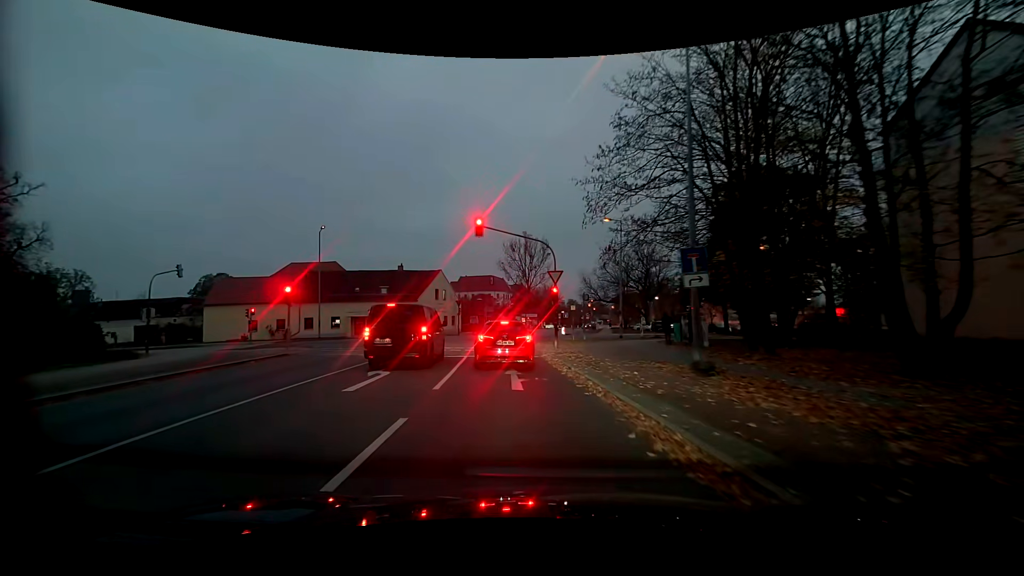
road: residential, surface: asphalt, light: Dusk
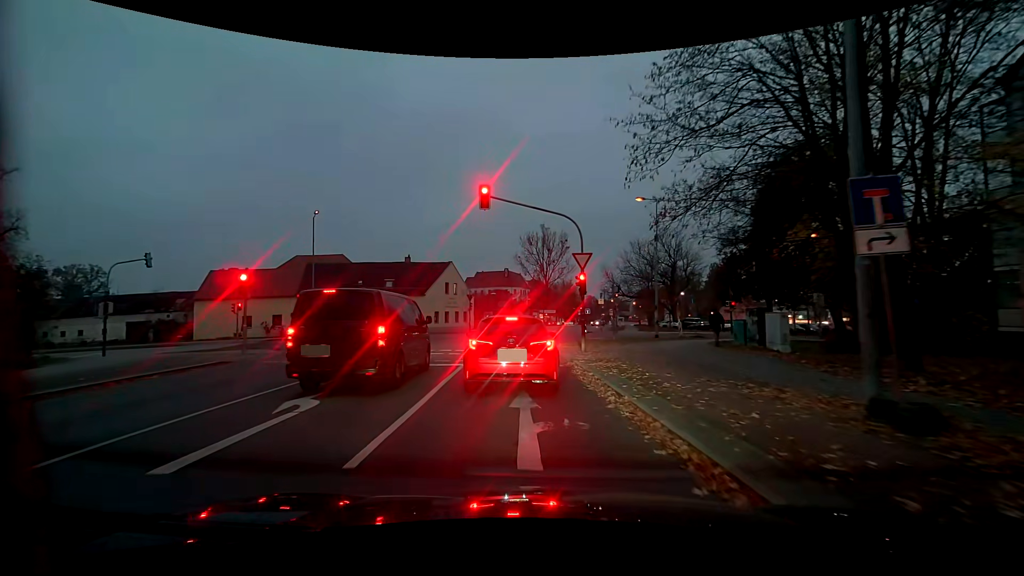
(-0.1, +5.2) m; -1°
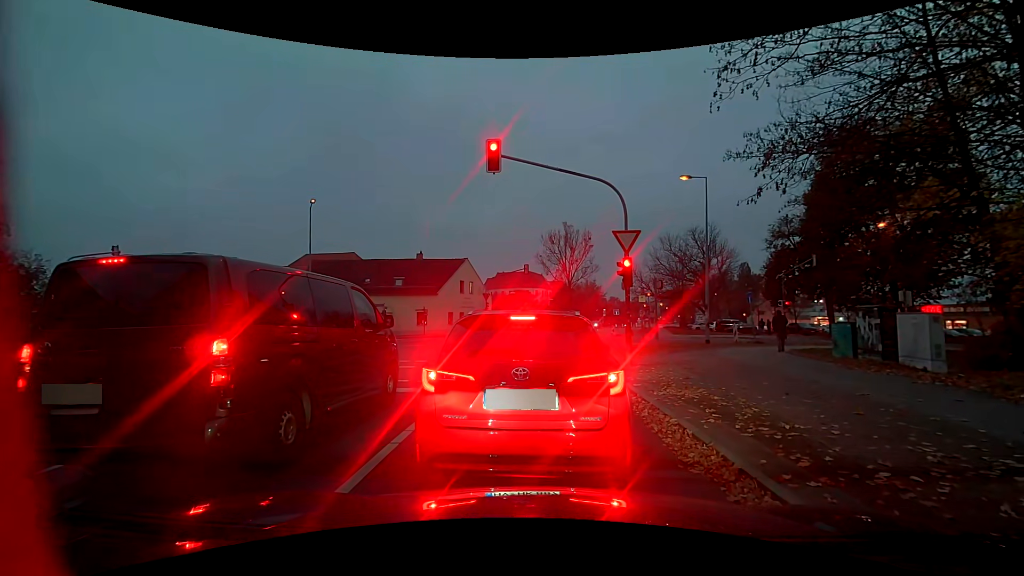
(-0.2, +4.6) m; -1°
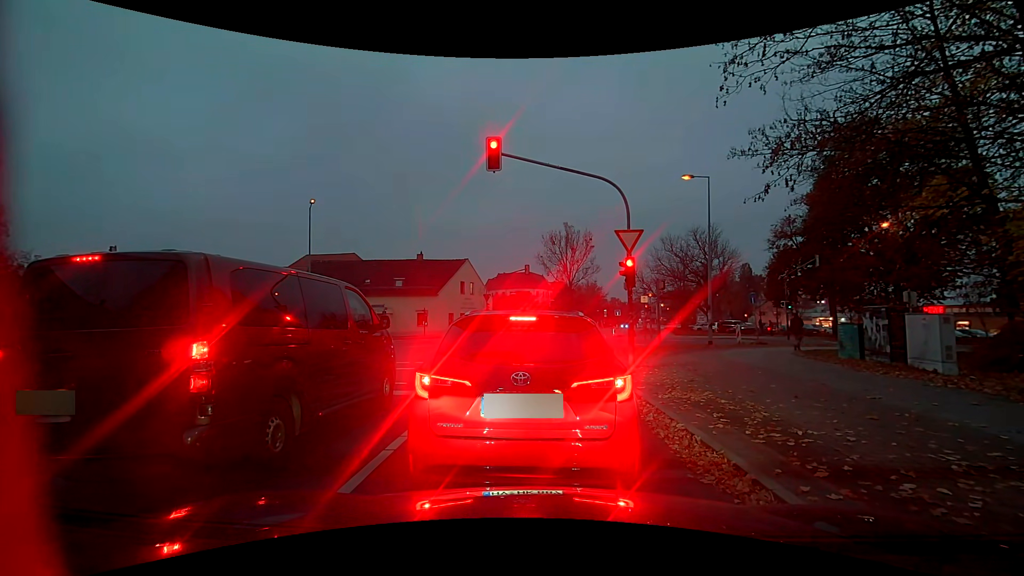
(0.0, +0.3) m; 0°
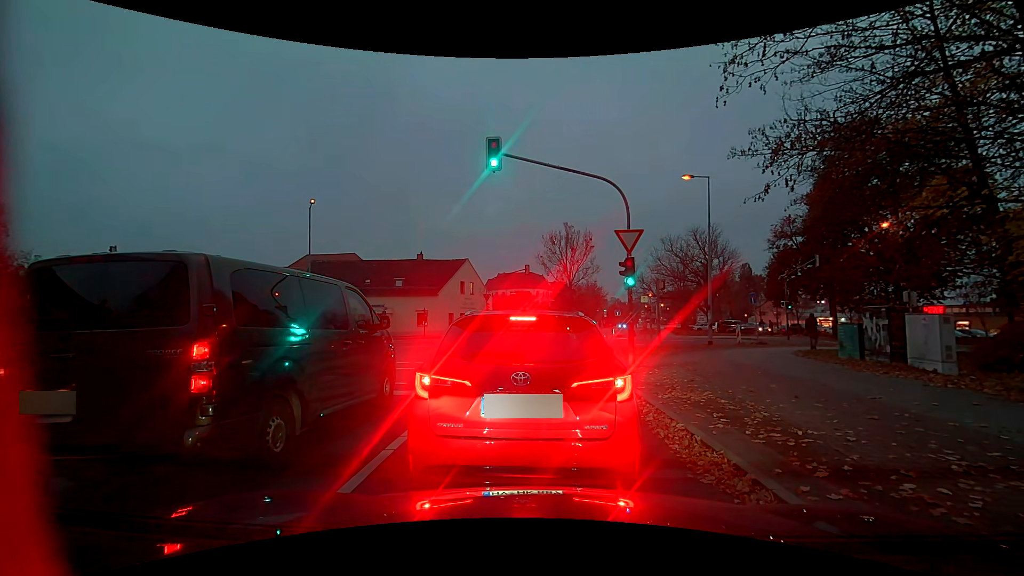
(0.0, 0.0) m; 0°
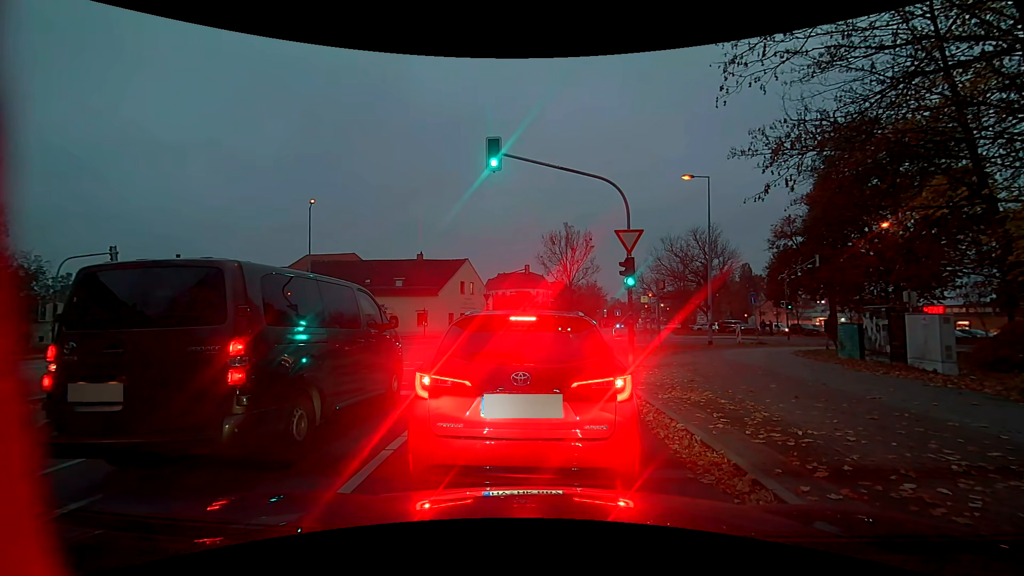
(0.0, 0.0) m; 0°
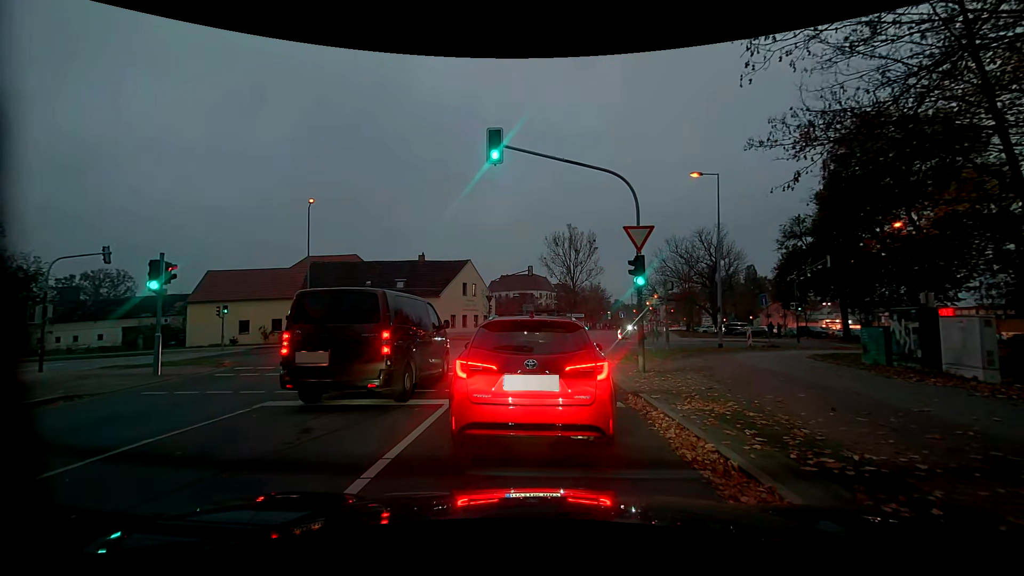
(0.0, +1.0) m; 0°
